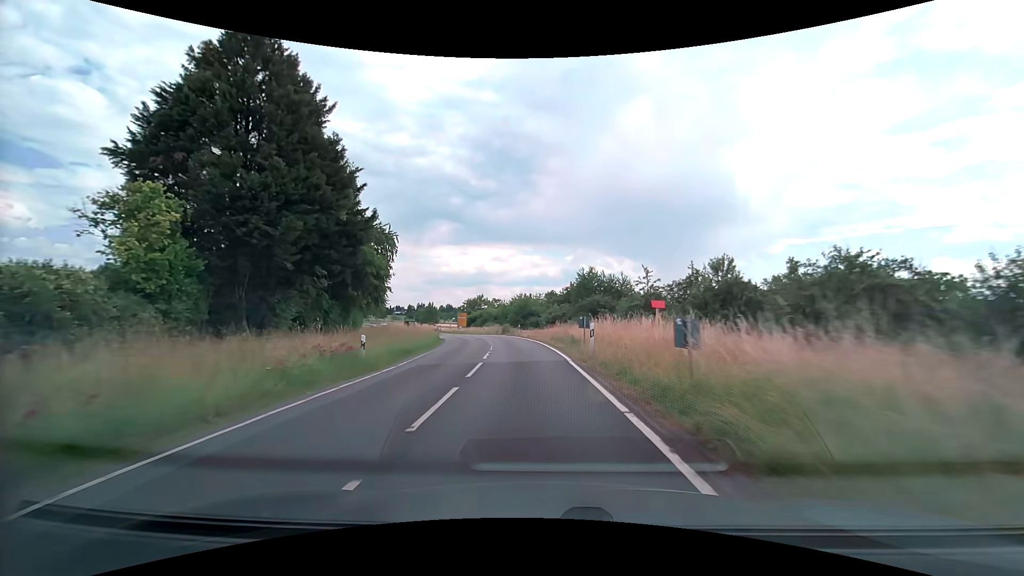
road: secondary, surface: asphalt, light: Day
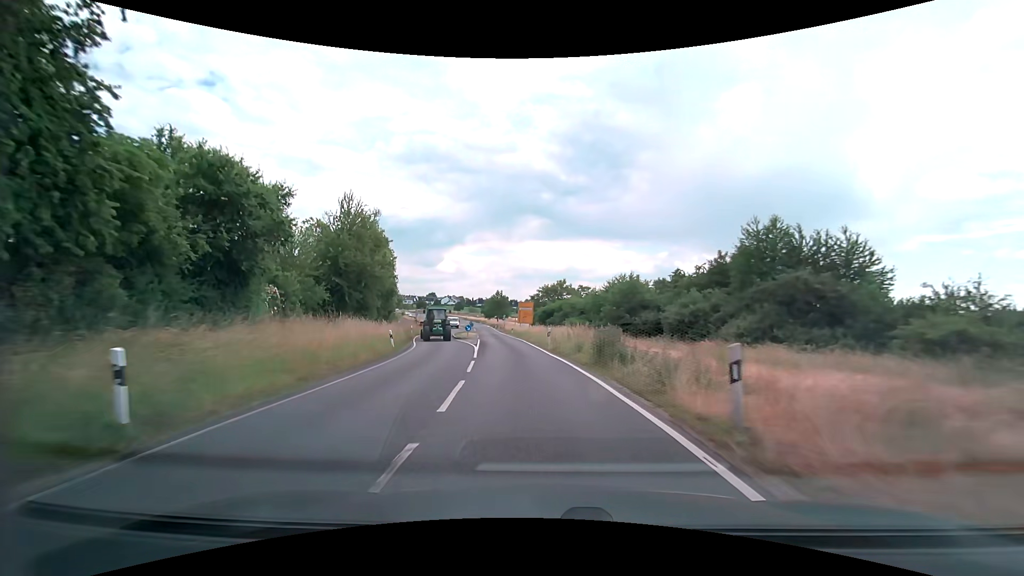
(-3.2, +40.7) m; -10°
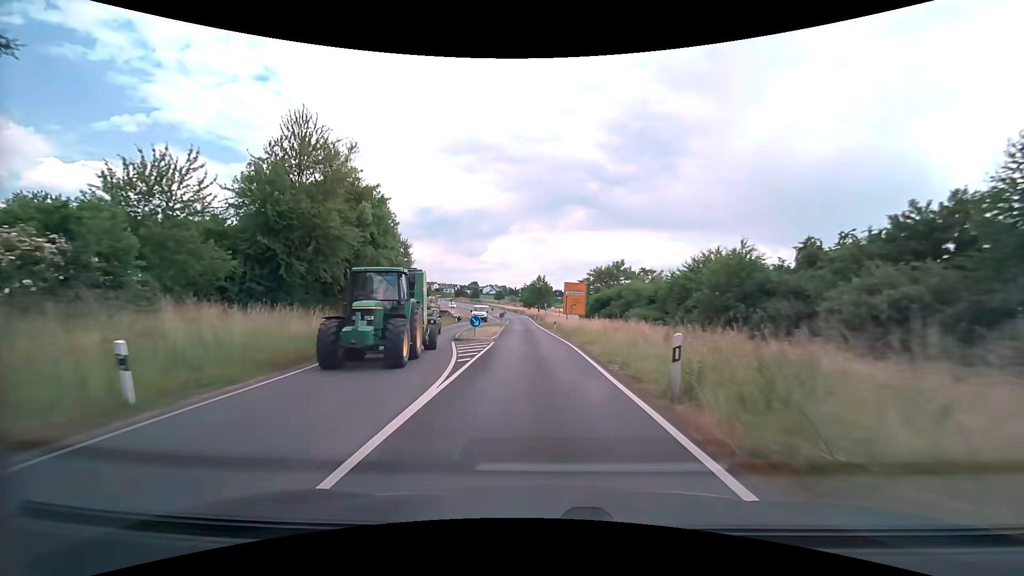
(-1.0, +20.2) m; -5°
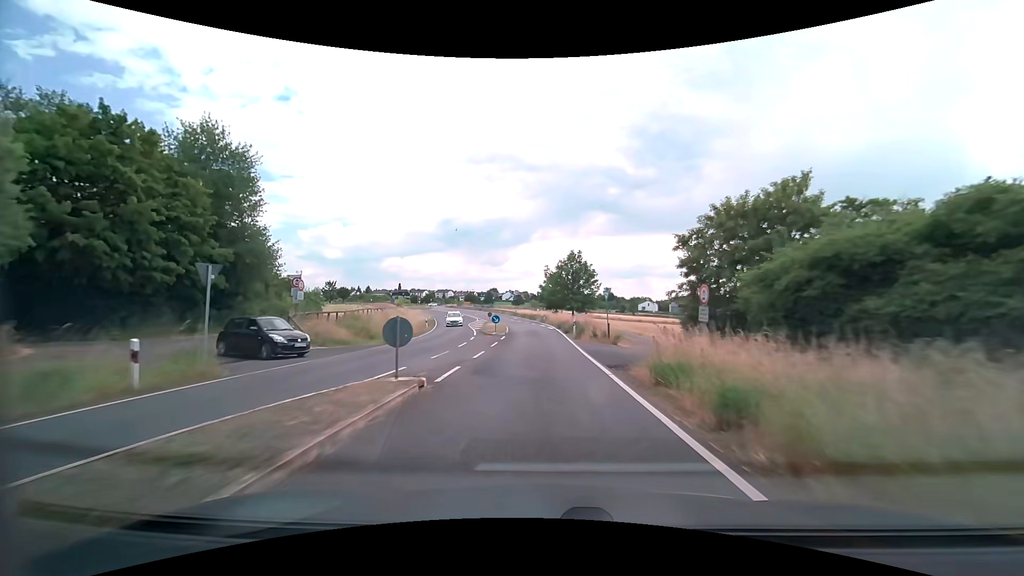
(-1.9, +51.2) m; -3°
(0, +10) (0, +20) (0, +30) (-1, +40) (-2, +50) (-3, +60) (-5, +70) (-7, +79) (-9, +89) (-12, +99) m
